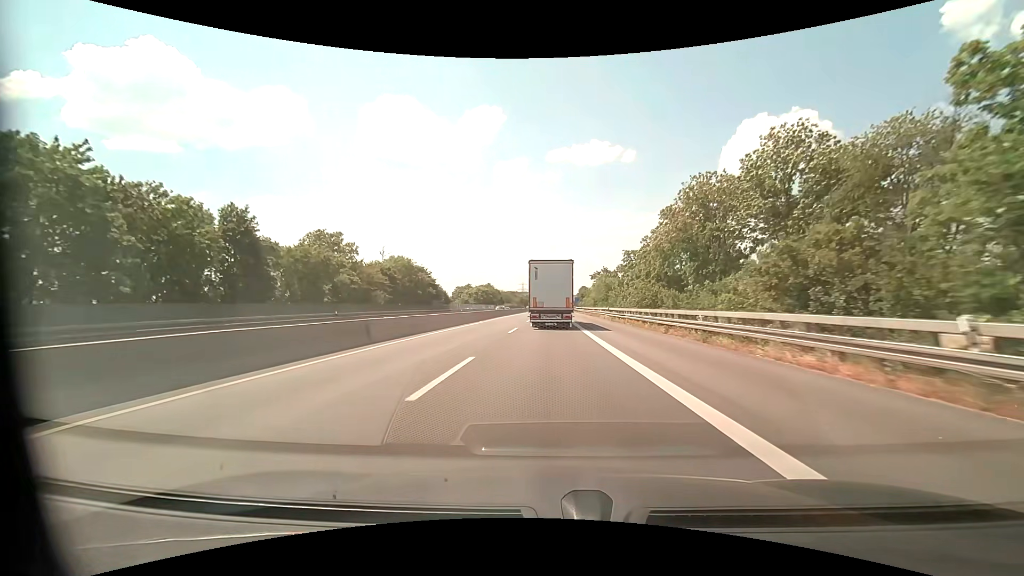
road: motorway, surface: asphalt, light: Day
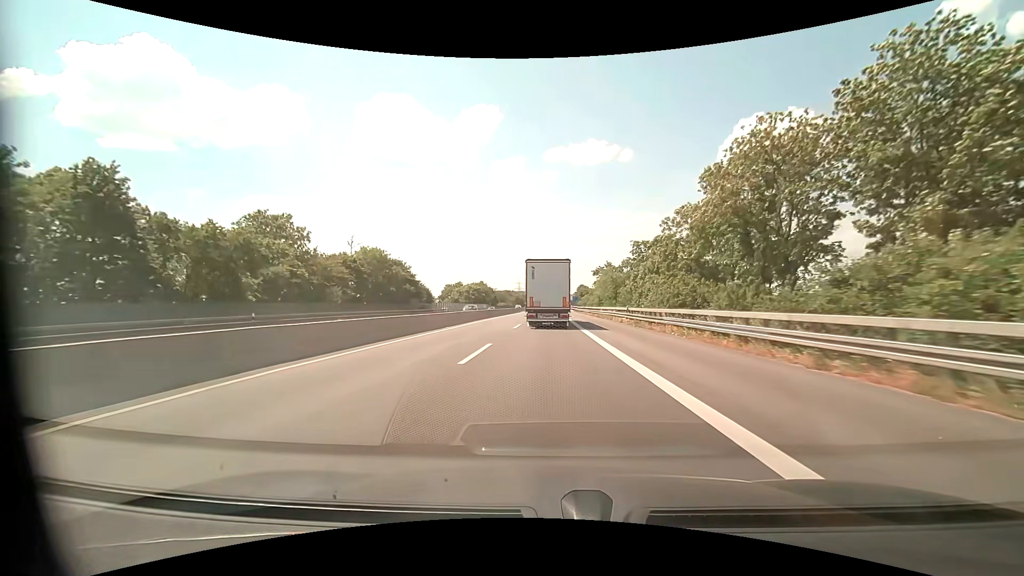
(0.0, +13.8) m; 0°
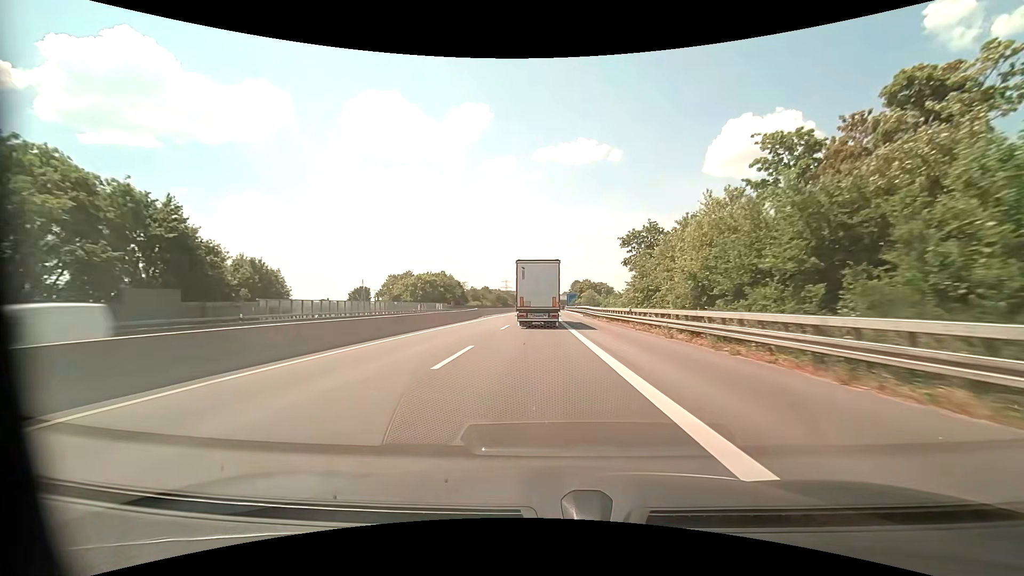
(+0.7, +55.1) m; +1°
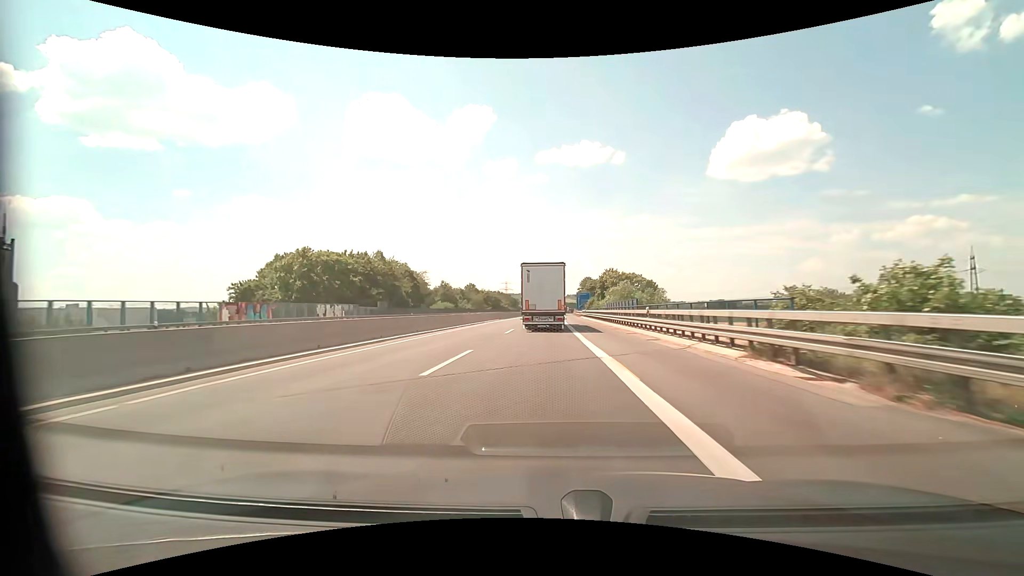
(+0.1, +55.1) m; 0°
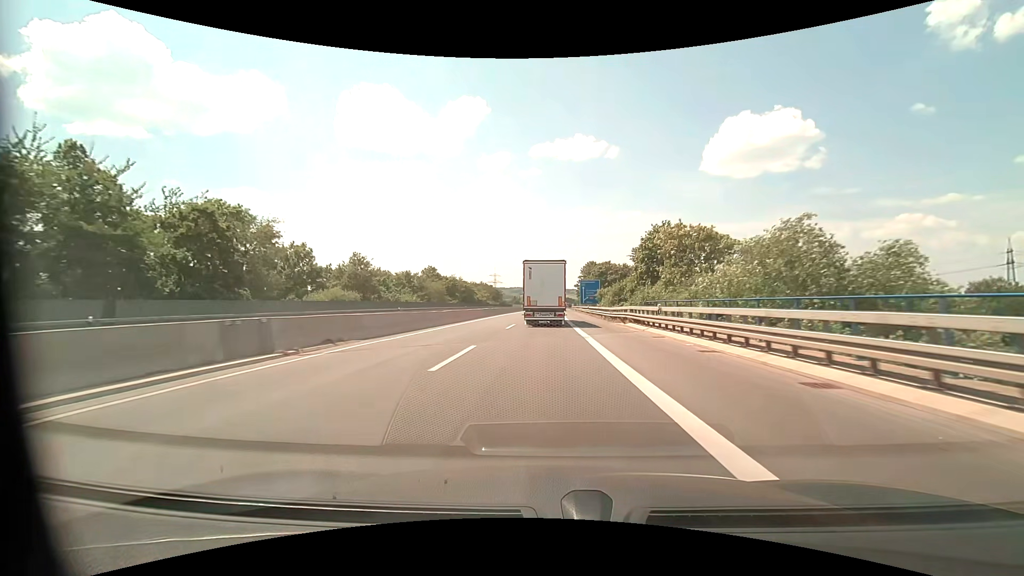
(+0.3, +54.0) m; +1°
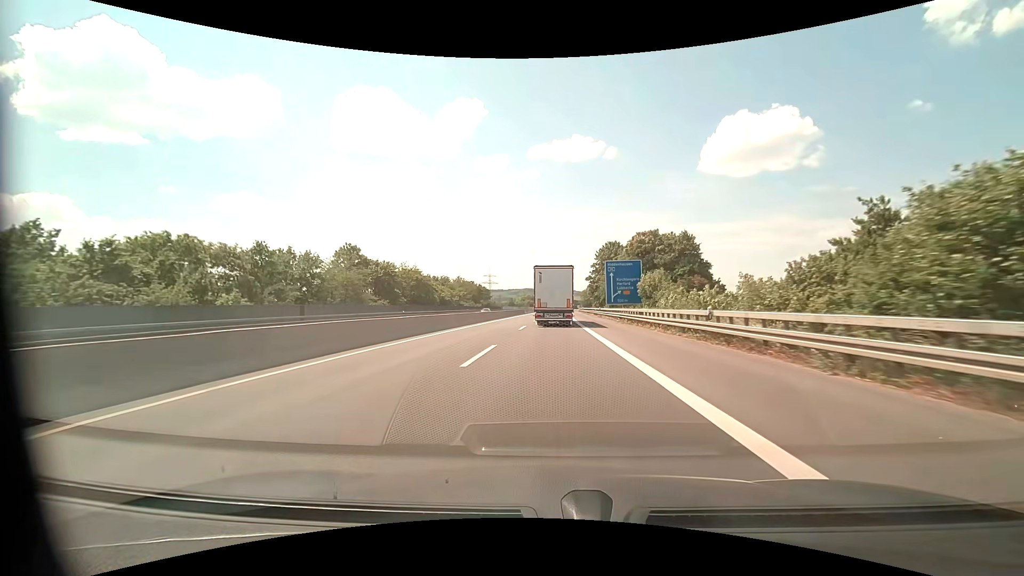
(+0.2, +53.3) m; 0°
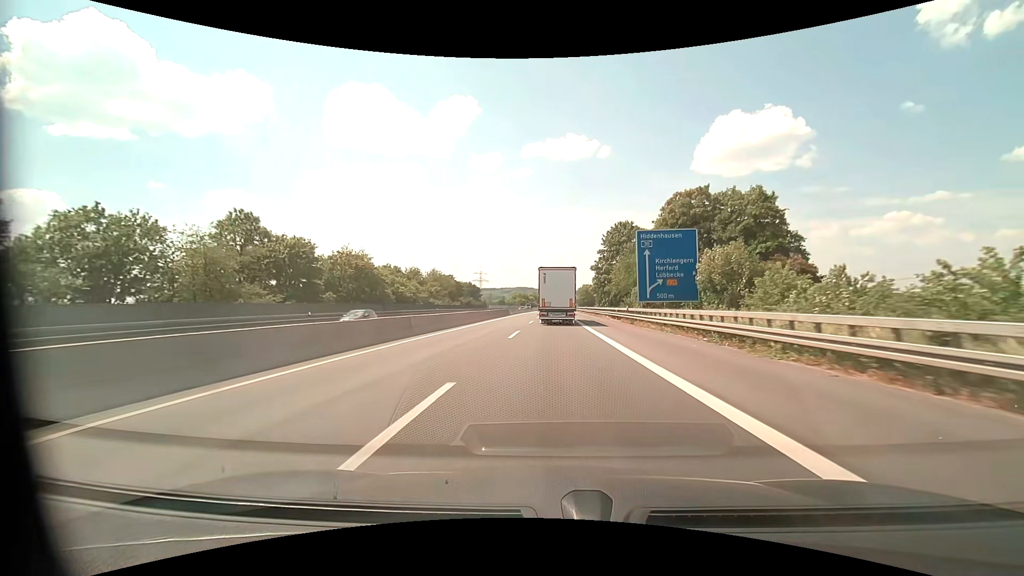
(+0.1, +26.3) m; +1°
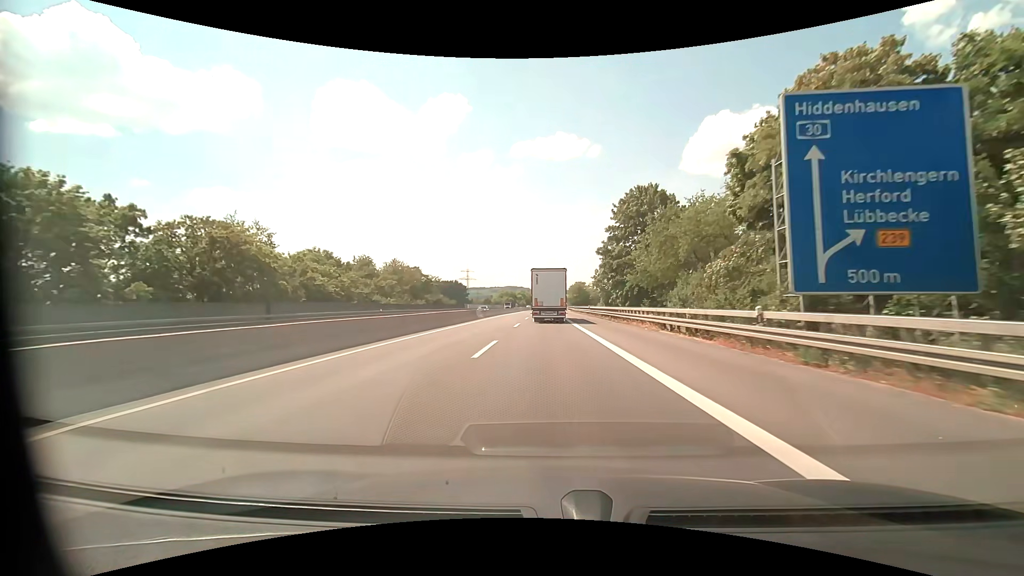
(+0.3, +26.2) m; +1°
(0, +10) (0, +20) (0, +30) (0, +40) (0, +50) (0, +60) (0, +70) (0, +80) (0, +90) (0, +100) m
